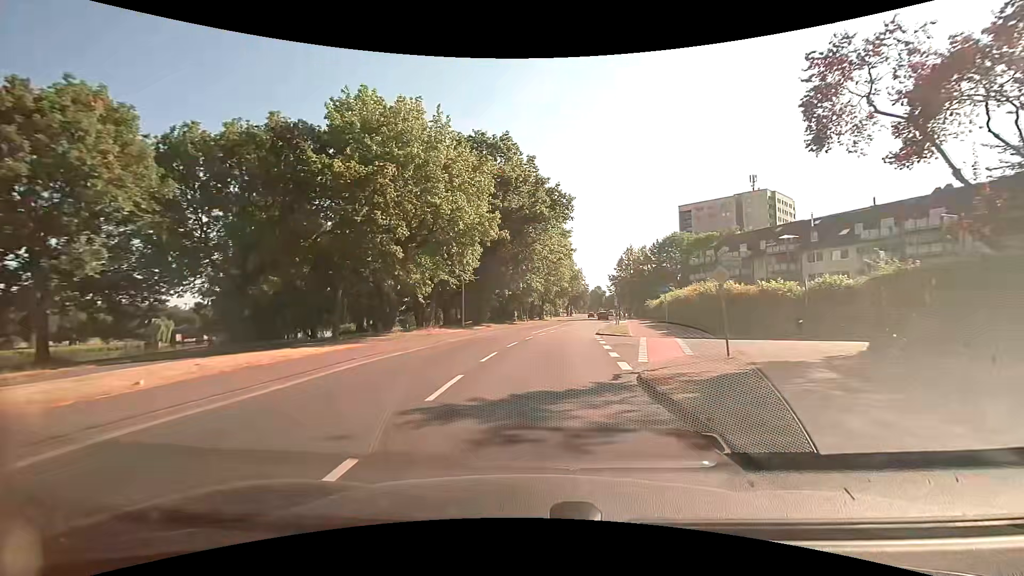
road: tertiary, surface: asphalt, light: Day
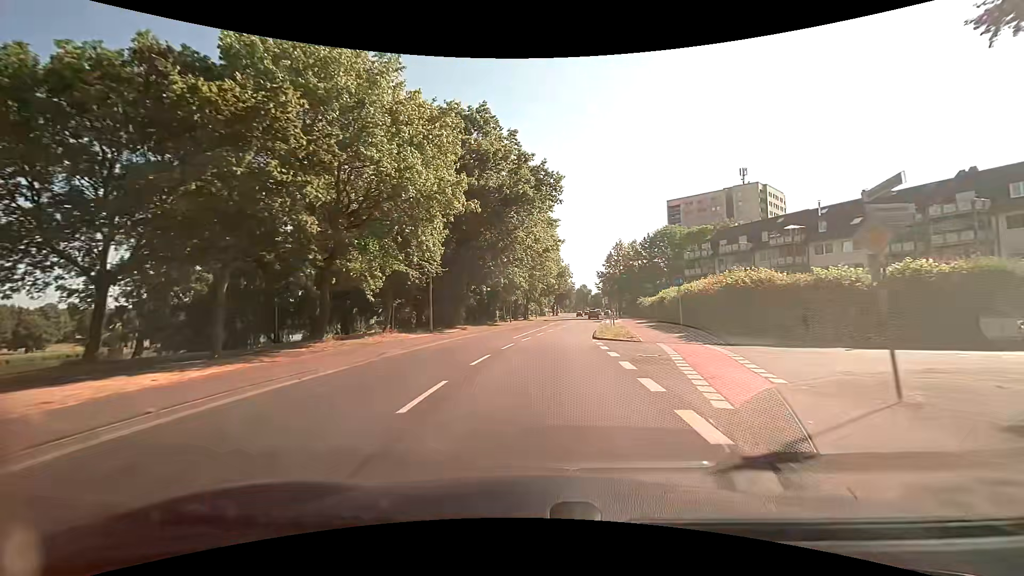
(0.0, +6.8) m; +1°
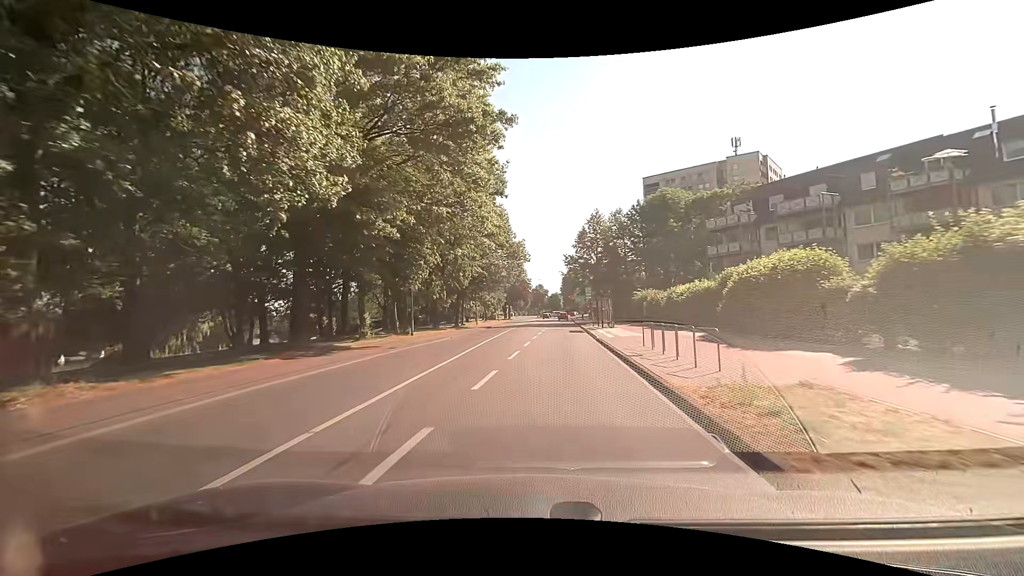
(+2.1, +33.1) m; +5°
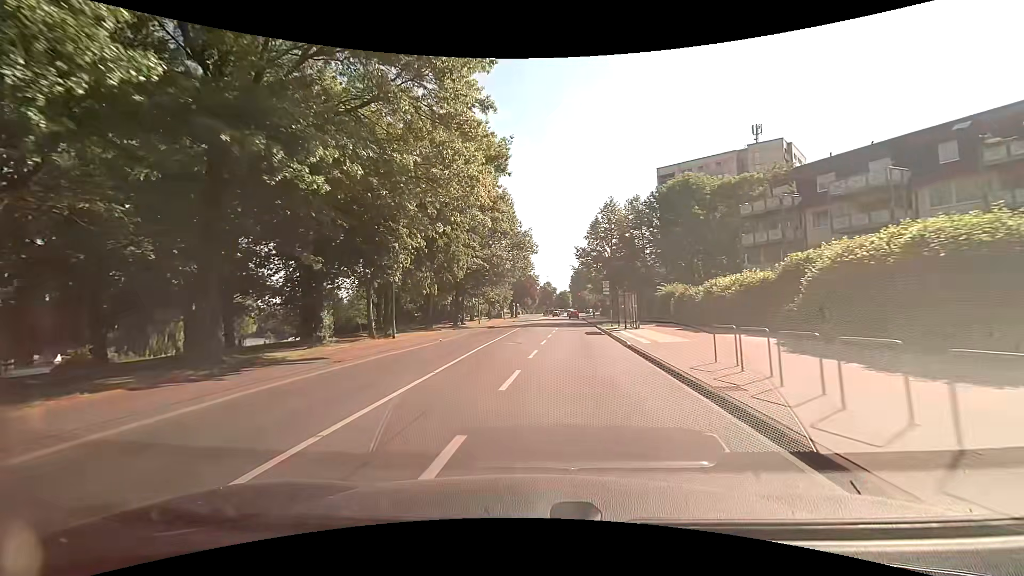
(0.0, +6.5) m; 0°
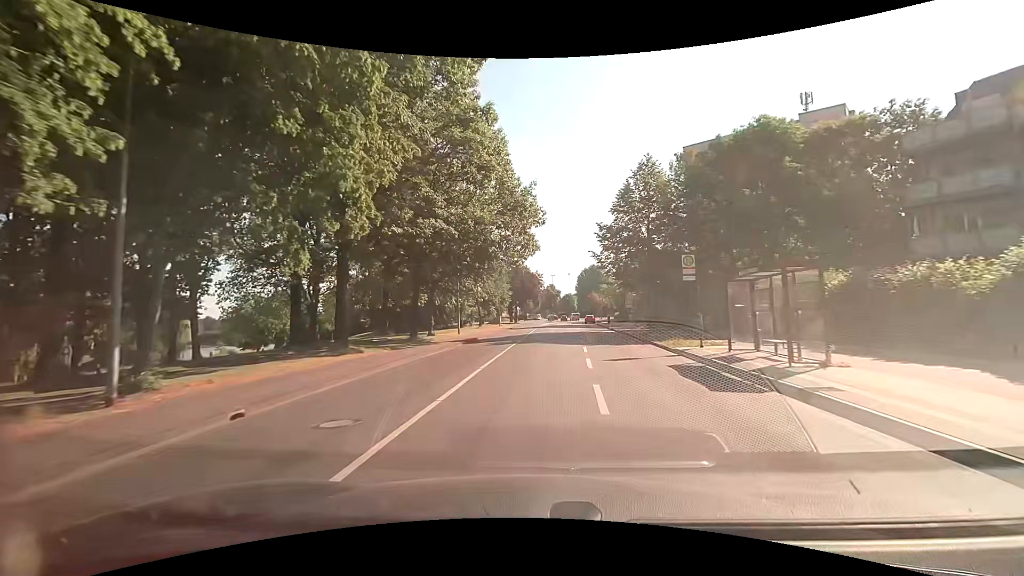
(-0.4, +19.7) m; -1°
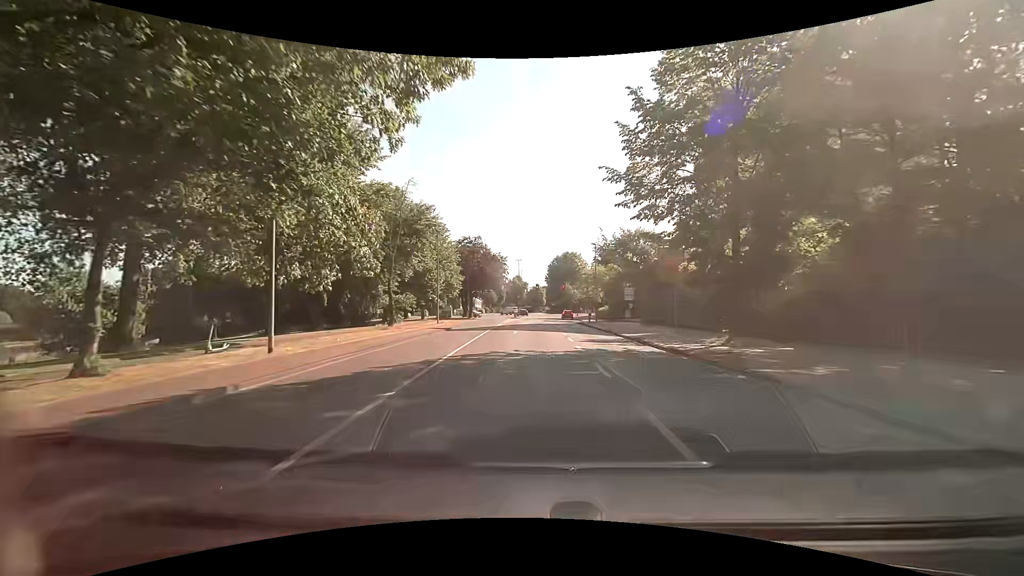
(+1.0, +26.7) m; +5°
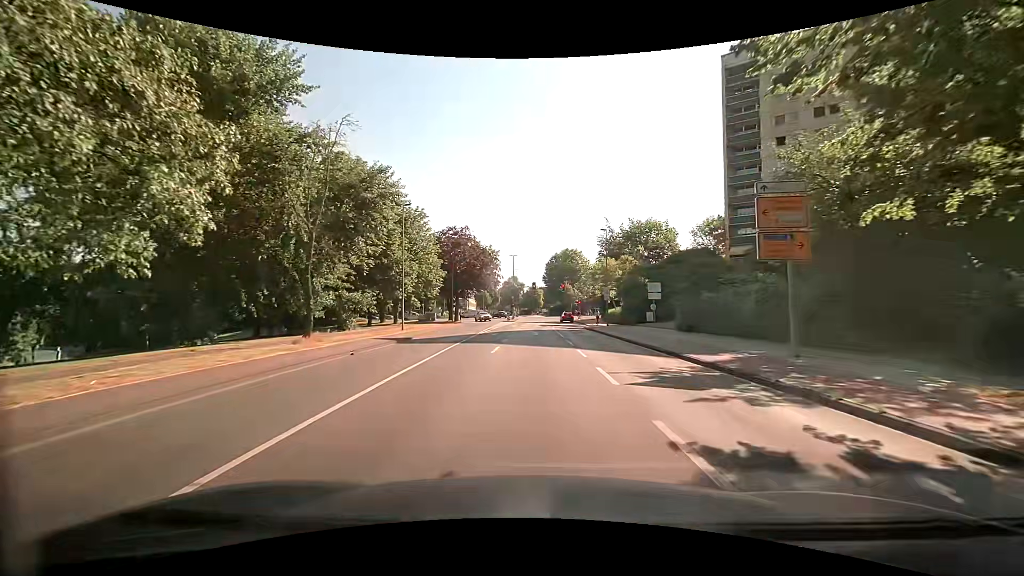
(-0.1, +13.0) m; 0°
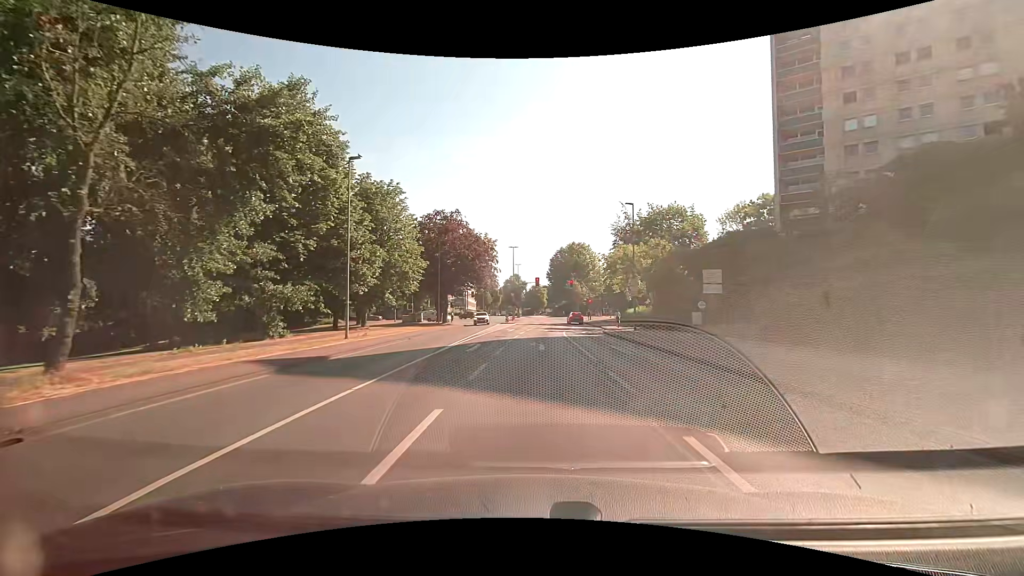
(-0.1, +12.7) m; 0°
(0, +10) (0, +20) (0, +30) (+1, +40) (+2, +50) (+2, +60) (+3, +70) (+3, +80) (+1, +90) (-4, +98) m
